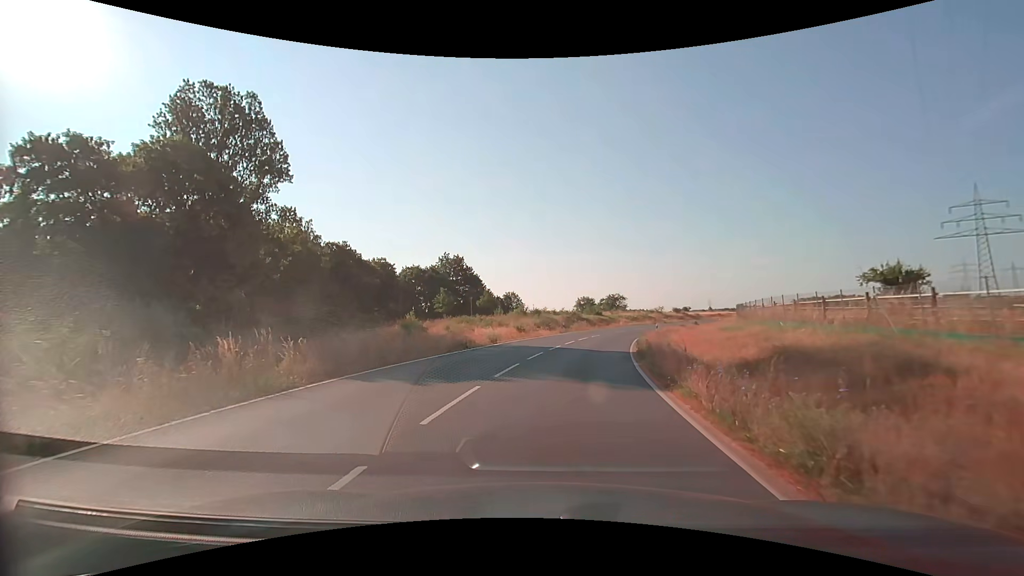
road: secondary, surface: asphalt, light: Day
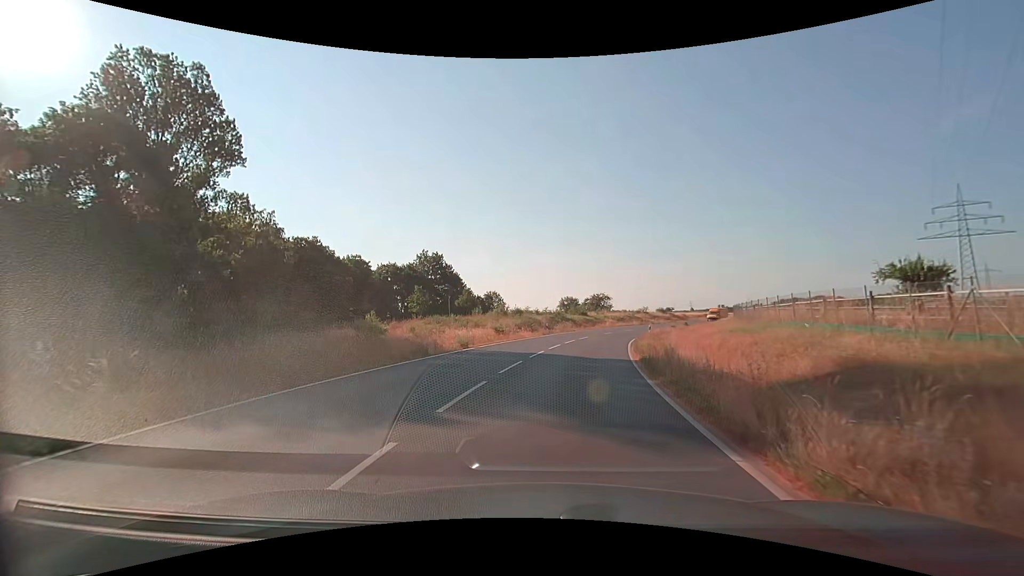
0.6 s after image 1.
(+0.1, +5.0) m; +2°
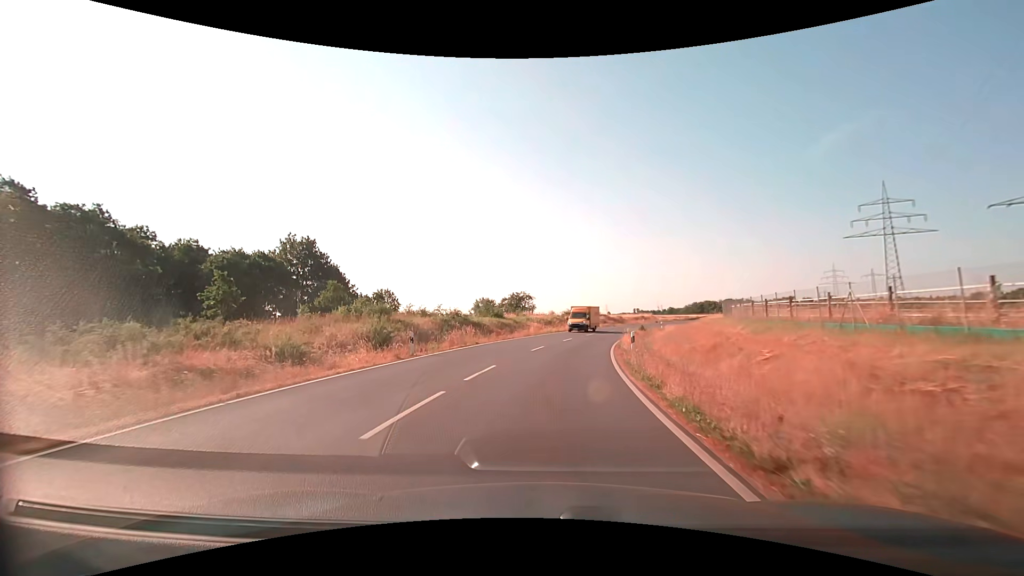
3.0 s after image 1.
(+2.2, +25.1) m; +9°
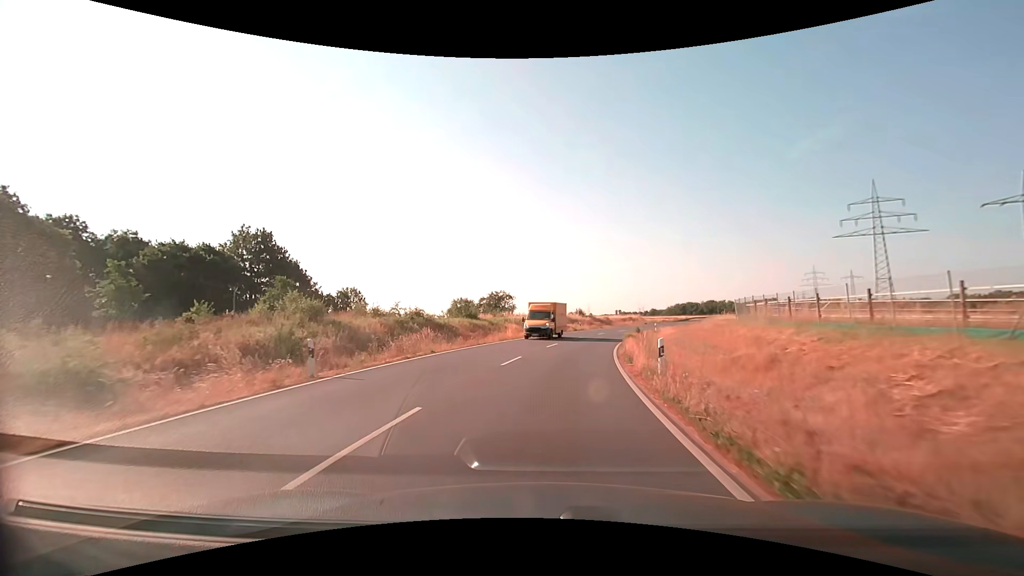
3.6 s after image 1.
(+0.1, +7.6) m; +2°
(0, +10) (+1, +20) (+2, +30) (+4, +40) (+7, +49) (+10, +59) (+13, +68) (+17, +77) (+22, +86) (+27, +95) m
